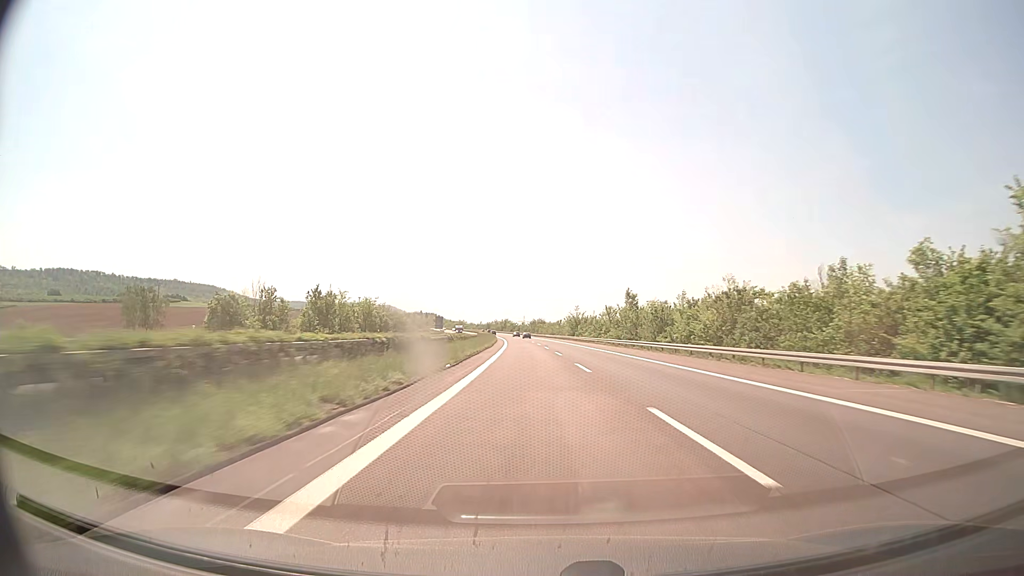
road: motorway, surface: concrete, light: Day
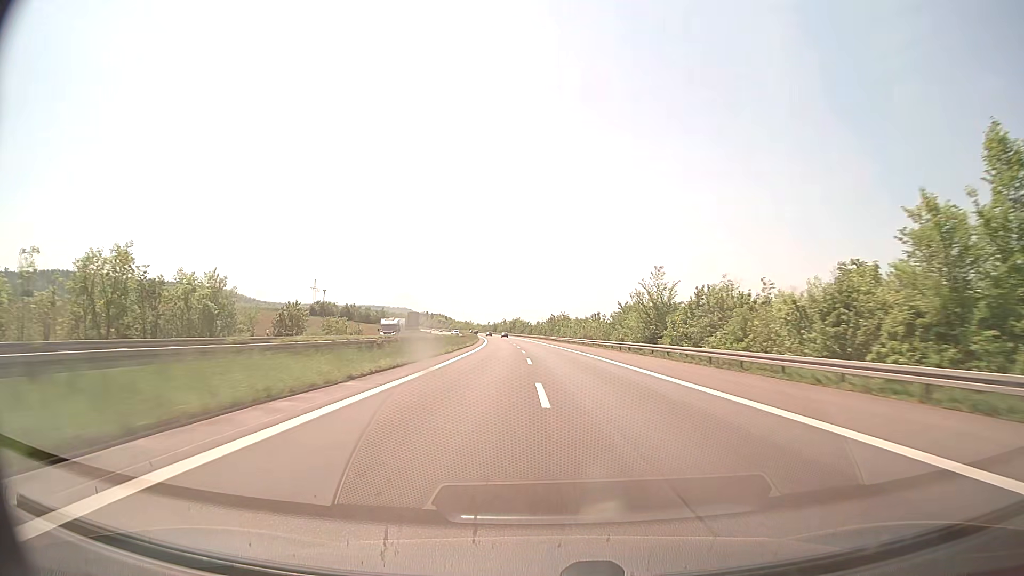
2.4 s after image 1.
(-1.0, +82.8) m; -2°
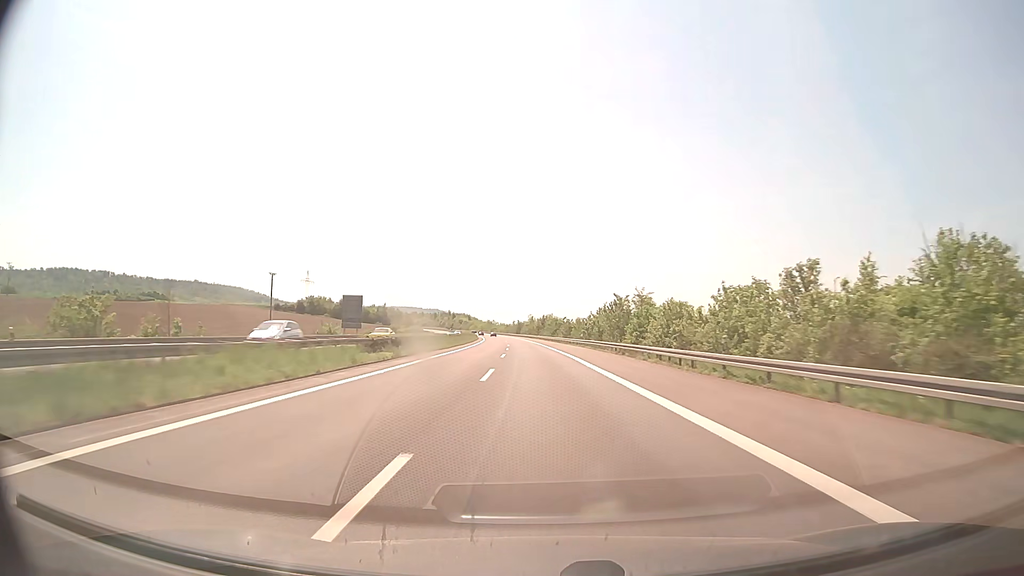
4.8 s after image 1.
(-1.9, +82.4) m; -3°
(0, +10) (0, +20) (0, +30) (0, +40) (-1, +50) (-1, +60) (-1, +70) (-2, +80) (-3, +90) (-3, +100) m
